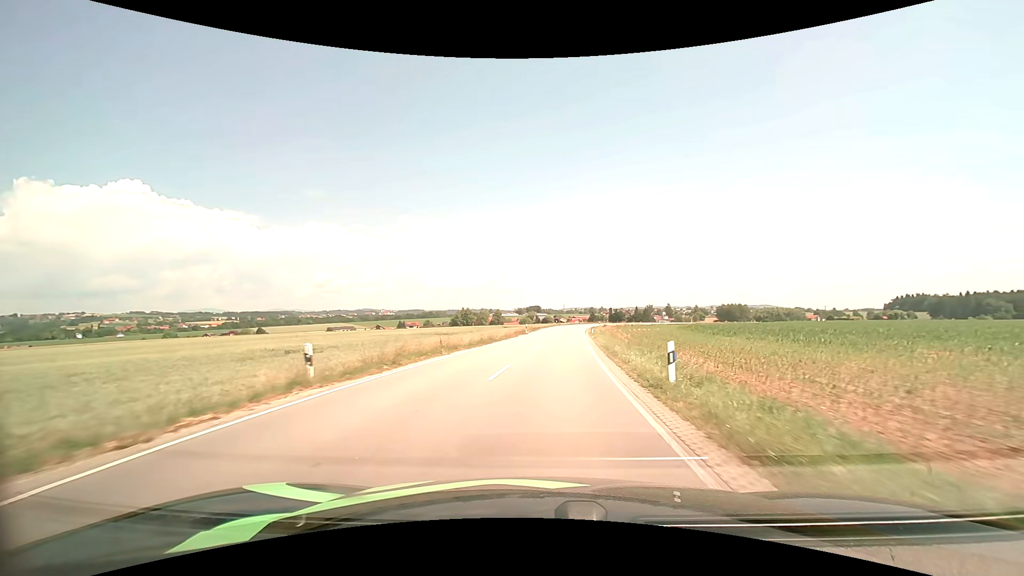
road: secondary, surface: asphalt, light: Day
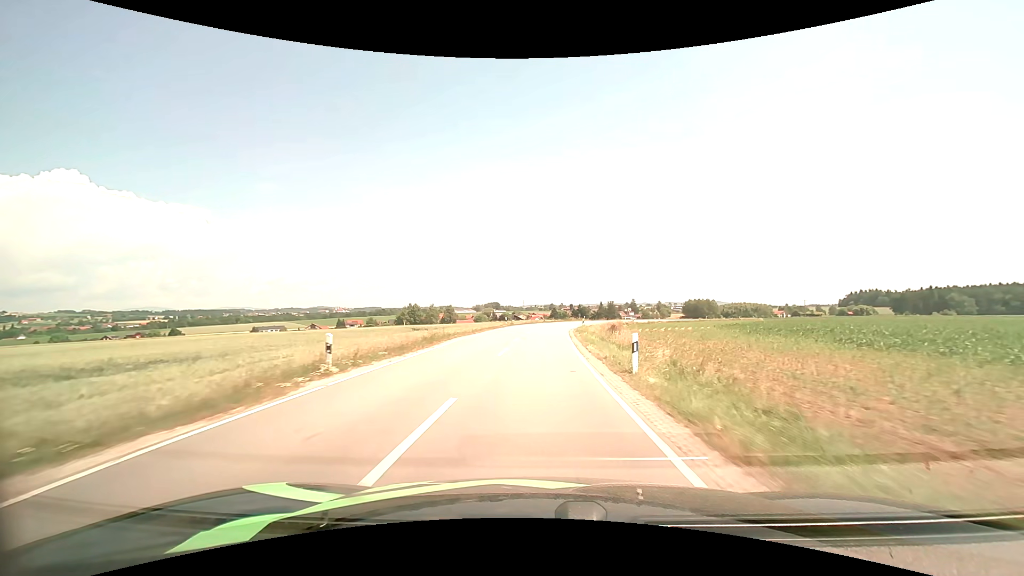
(+2.8, +43.4) m; +5°
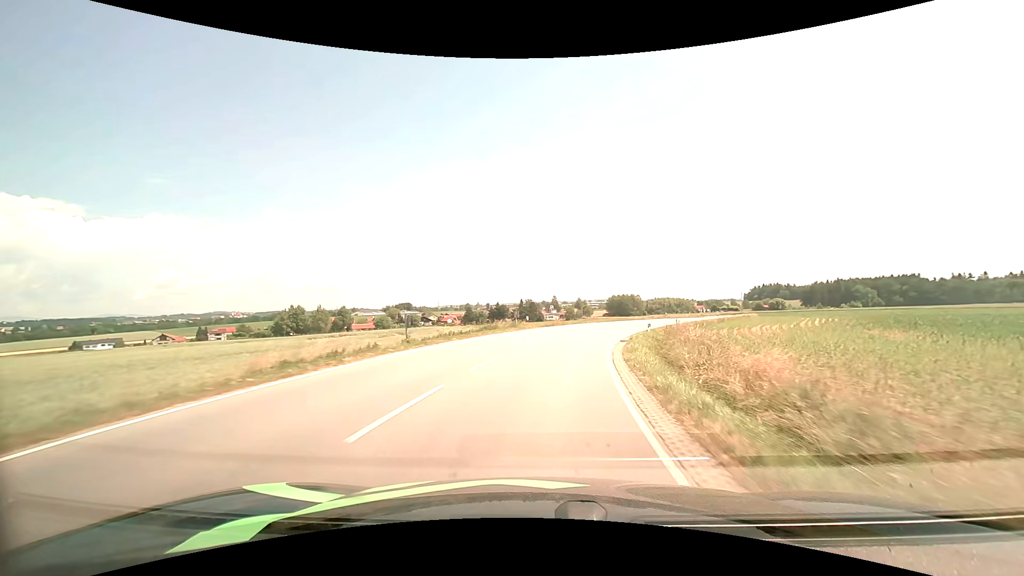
(+2.3, +53.8) m; +9°
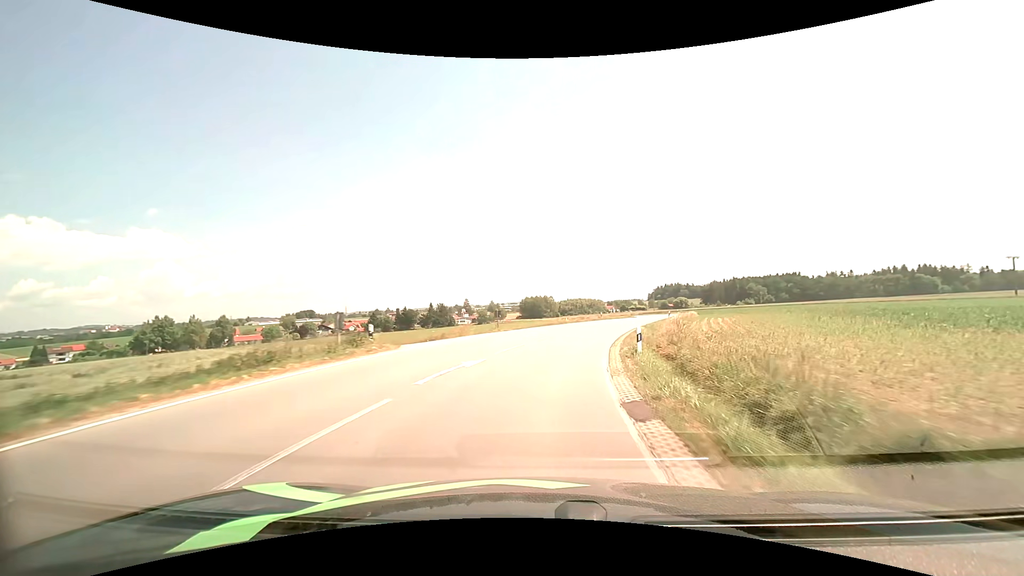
(+1.7, +20.4) m; +10°
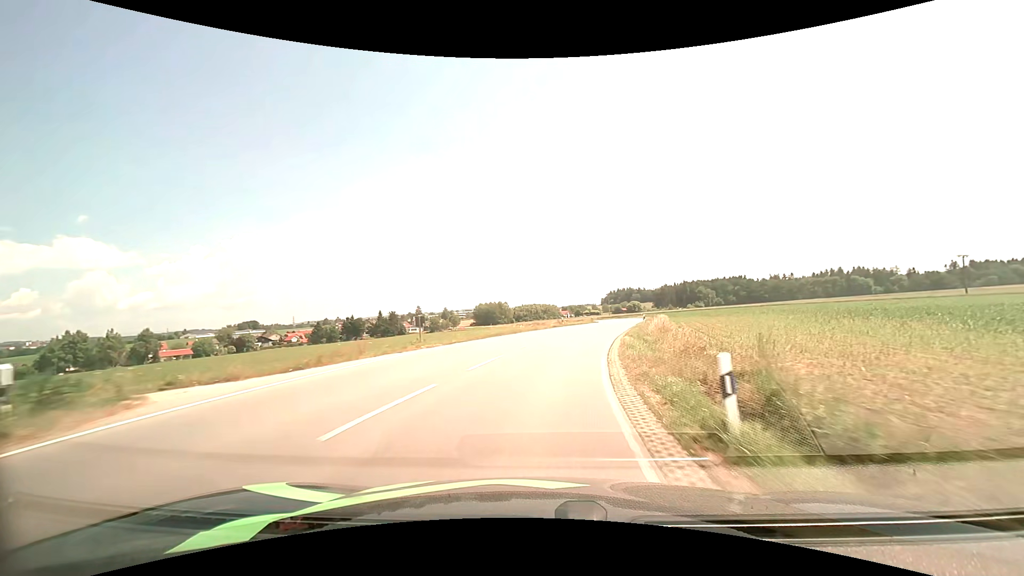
(+0.5, +10.3) m; +5°
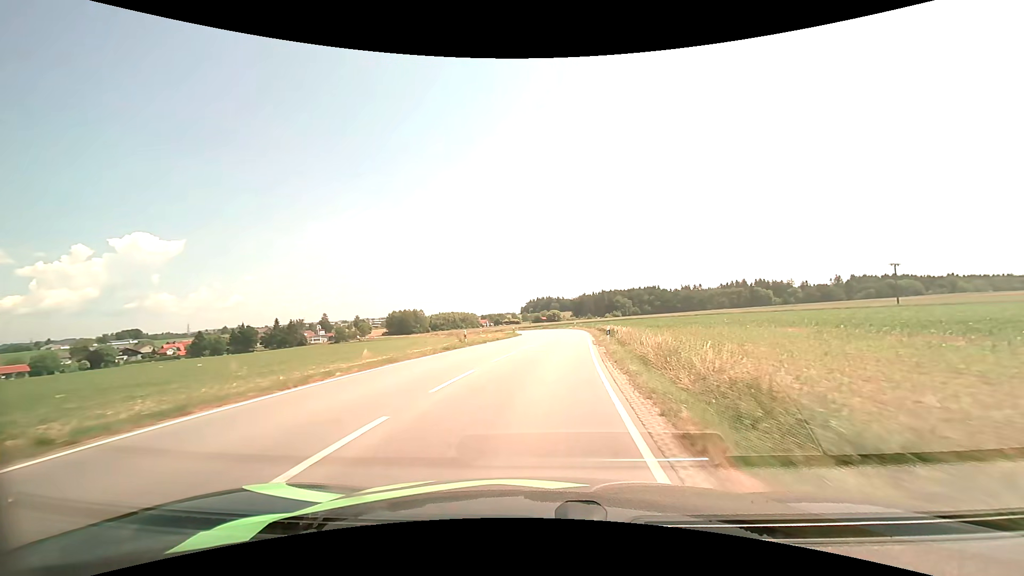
(+1.8, +21.1) m; +9°
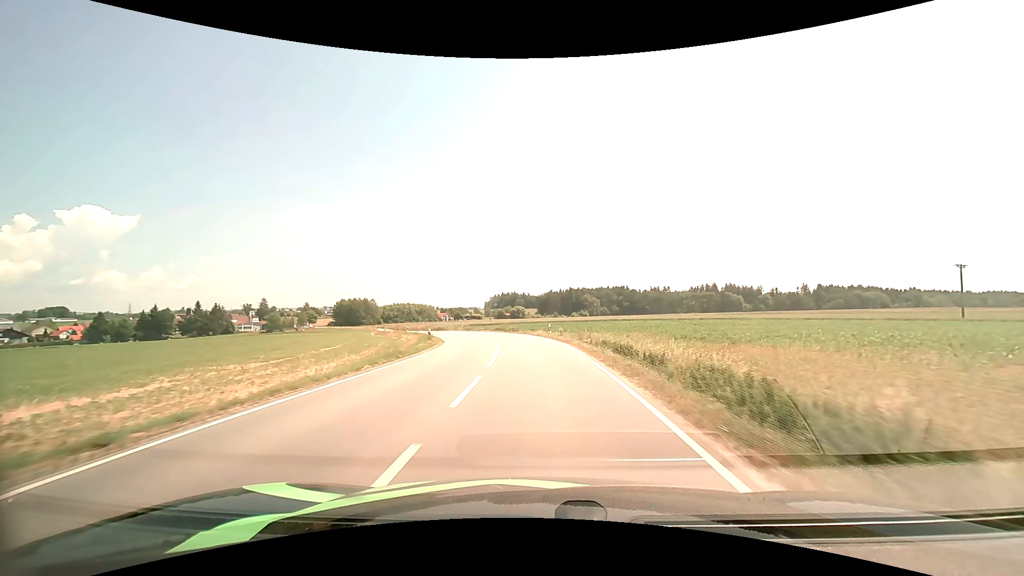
(+1.7, +32.5) m; +5°
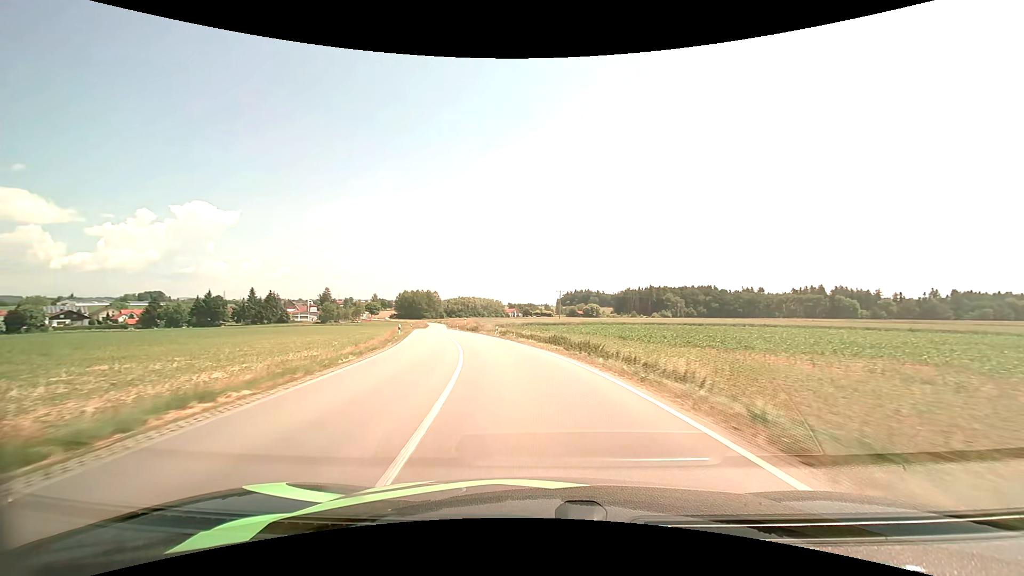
(-1.3, +32.8) m; -7°
(0, +10) (-1, +20) (-3, +30) (-5, +40) (-8, +49) (-10, +59) (-13, +69) (-15, +78) (-17, +88) (-20, +98) m
